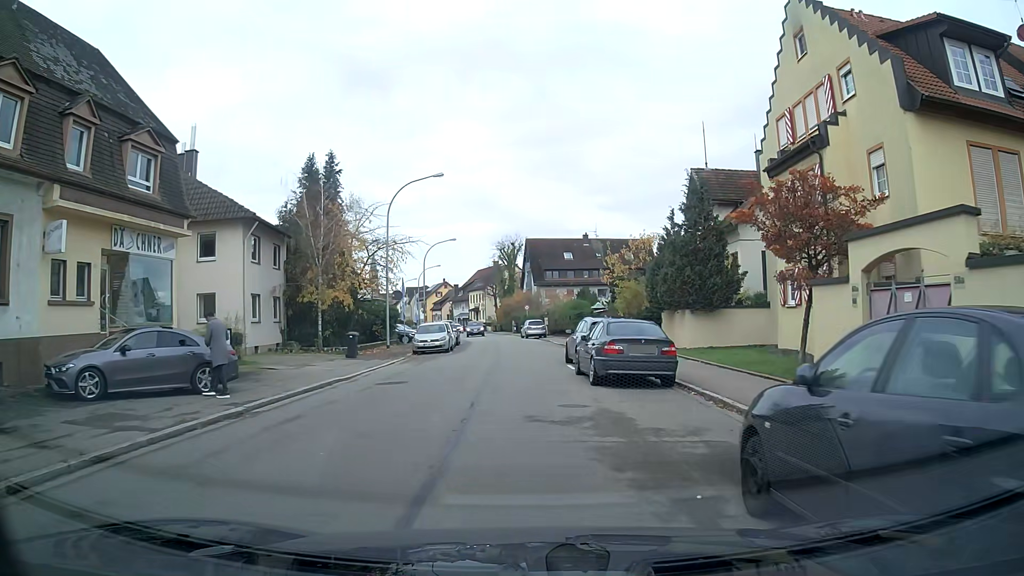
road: tertiary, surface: asphalt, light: Day
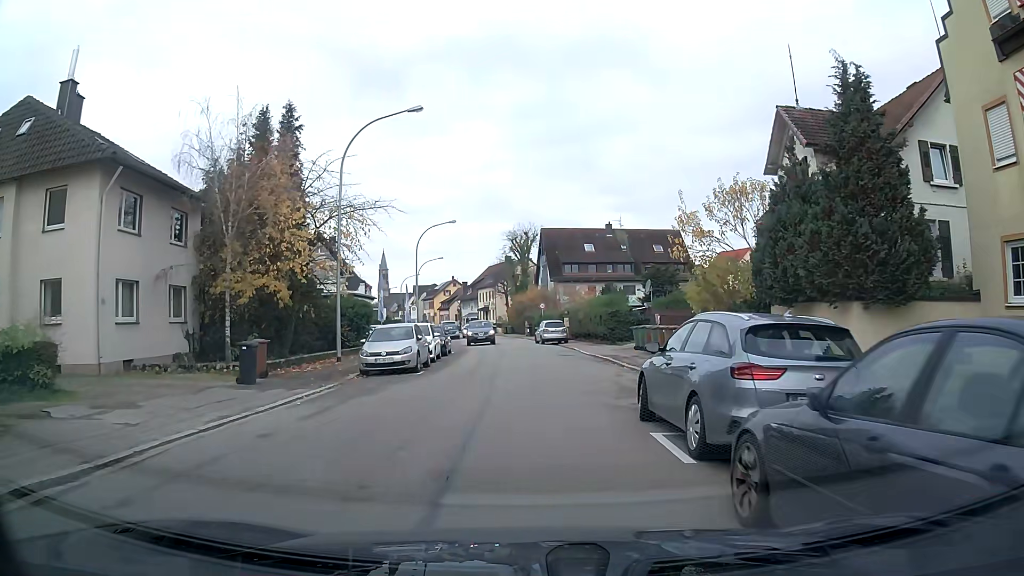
(-0.1, +12.5) m; -1°
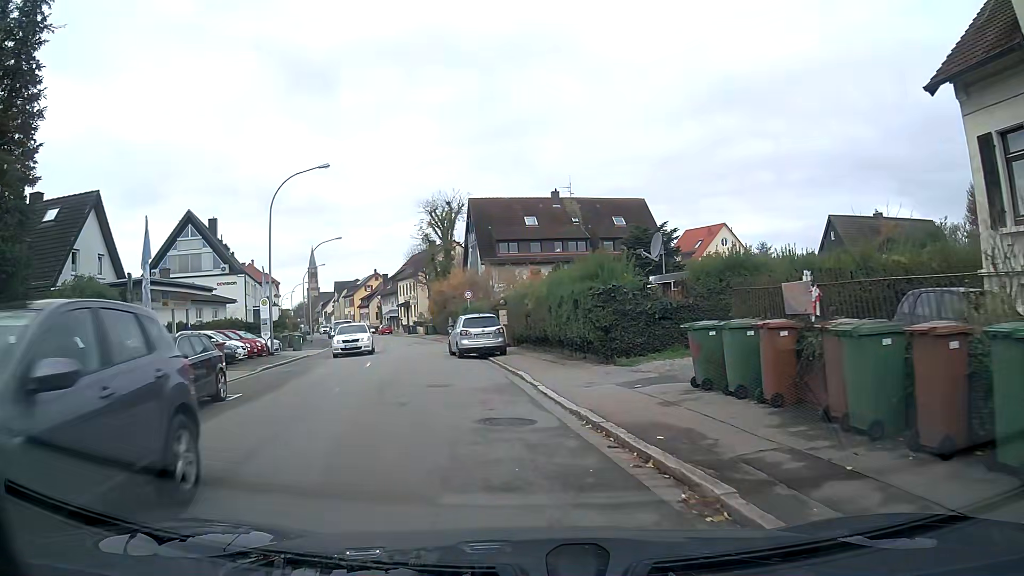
(+0.9, +20.0) m; +3°
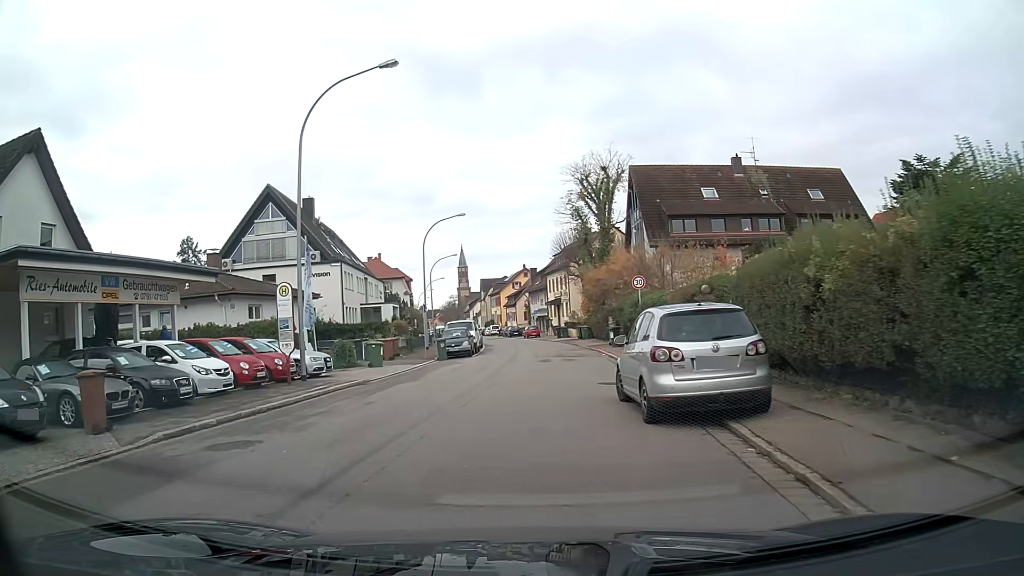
(-1.6, +15.2) m; -12°
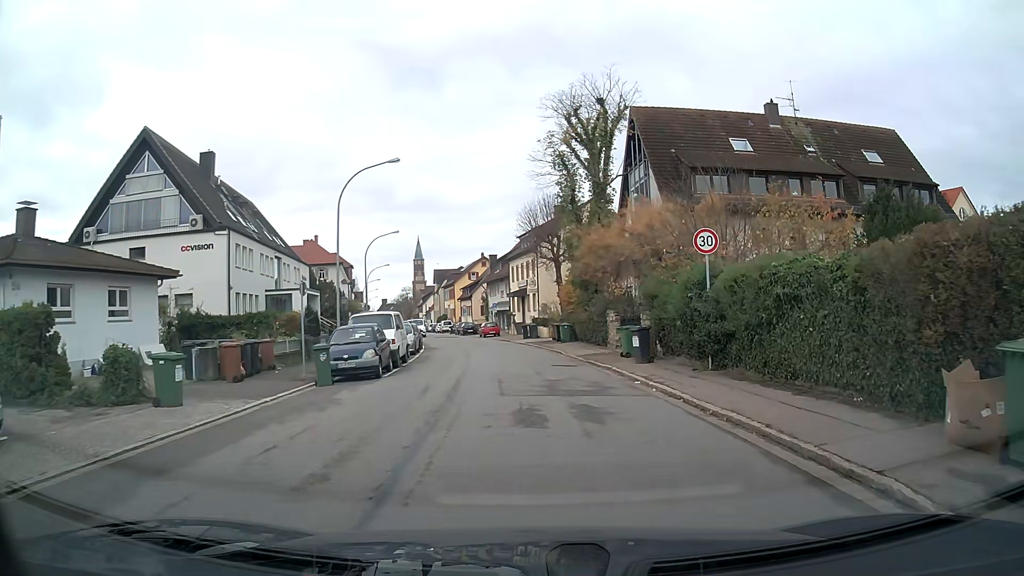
(+0.4, +15.6) m; +6°
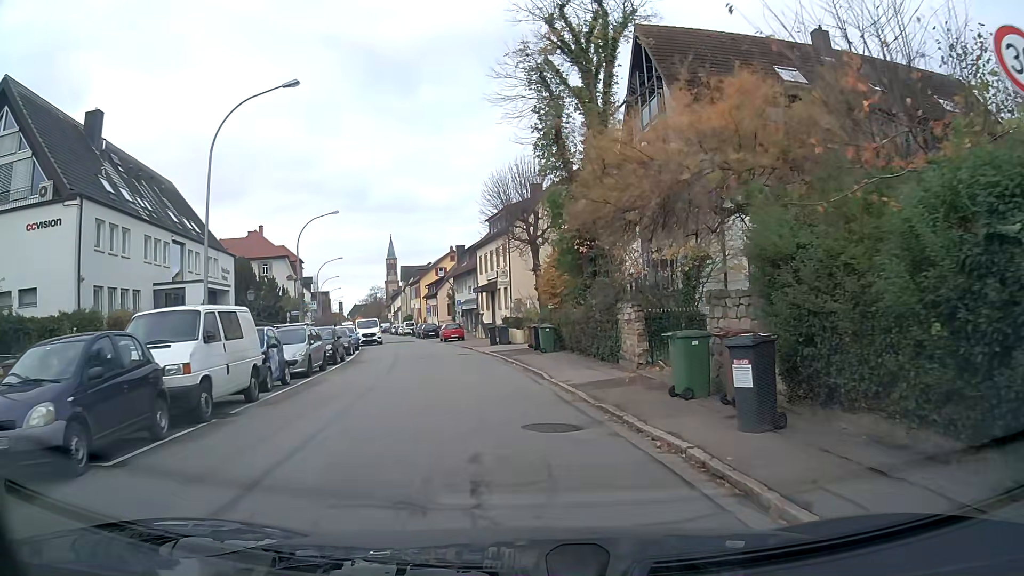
(0.0, +12.2) m; 0°
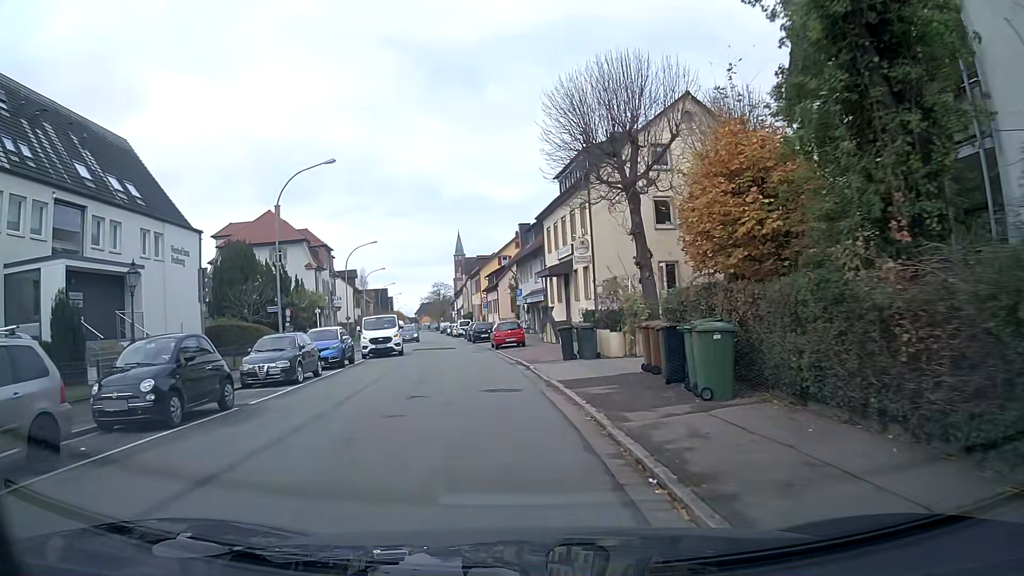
(-0.9, +16.7) m; -7°
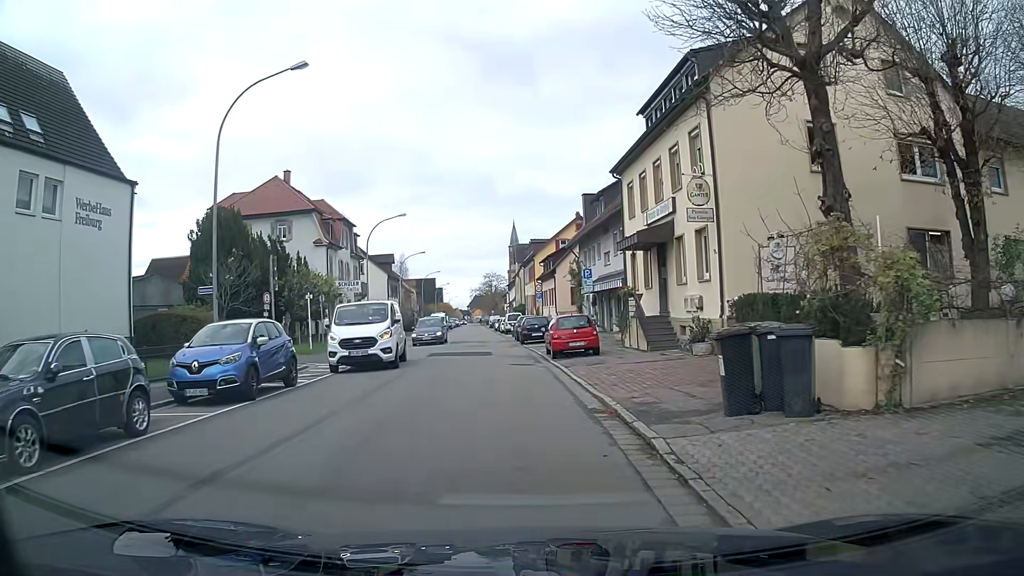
(-0.5, +12.9) m; -4°
(0, +10) (-1, +20) (-2, +30) (-2, +40) (-3, +50) (-4, +60) (-4, +70) (-5, +80) (-6, +90) (-7, +100) m
